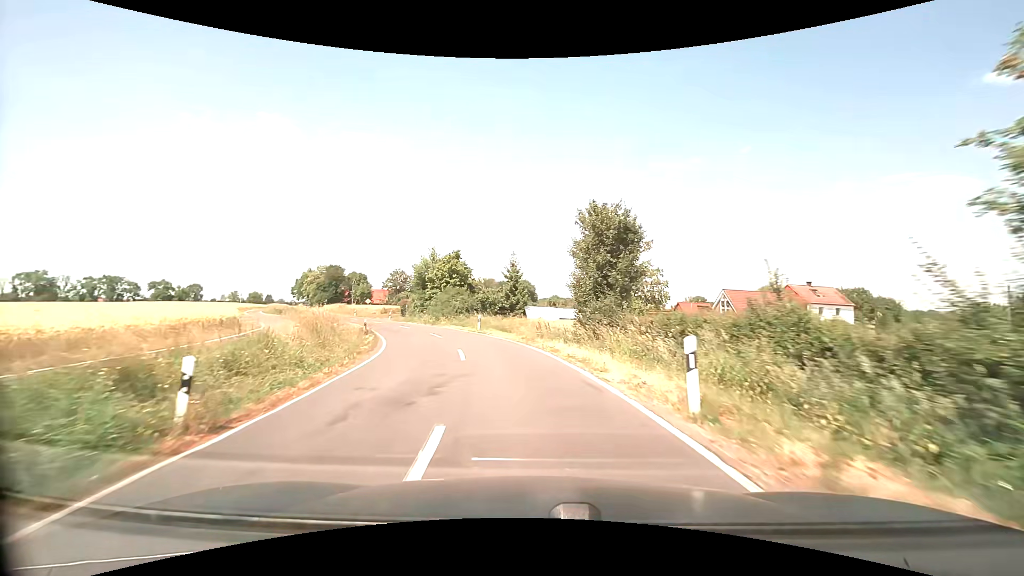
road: secondary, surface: asphalt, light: Day
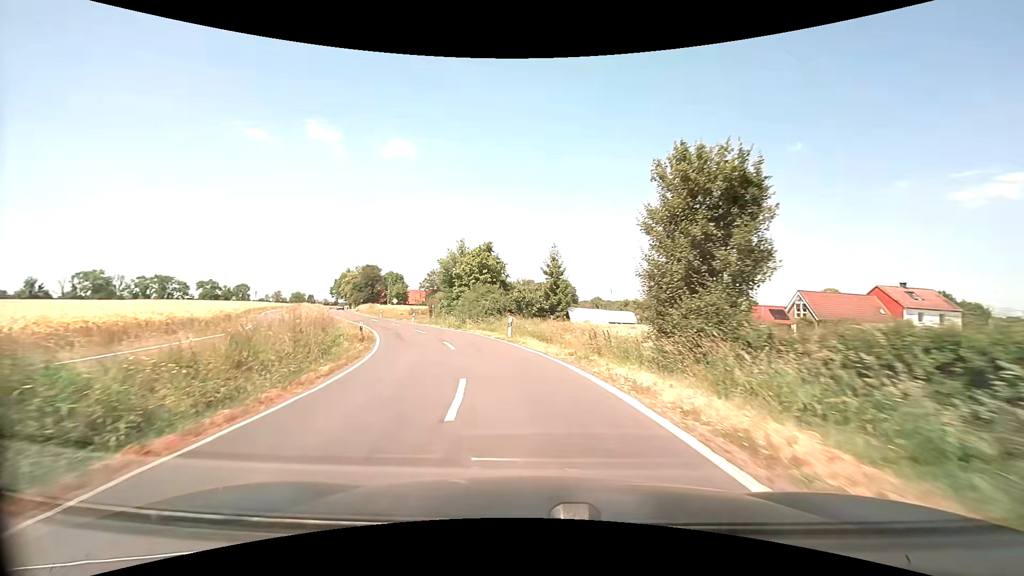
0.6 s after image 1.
(-0.3, +7.7) m; -4°
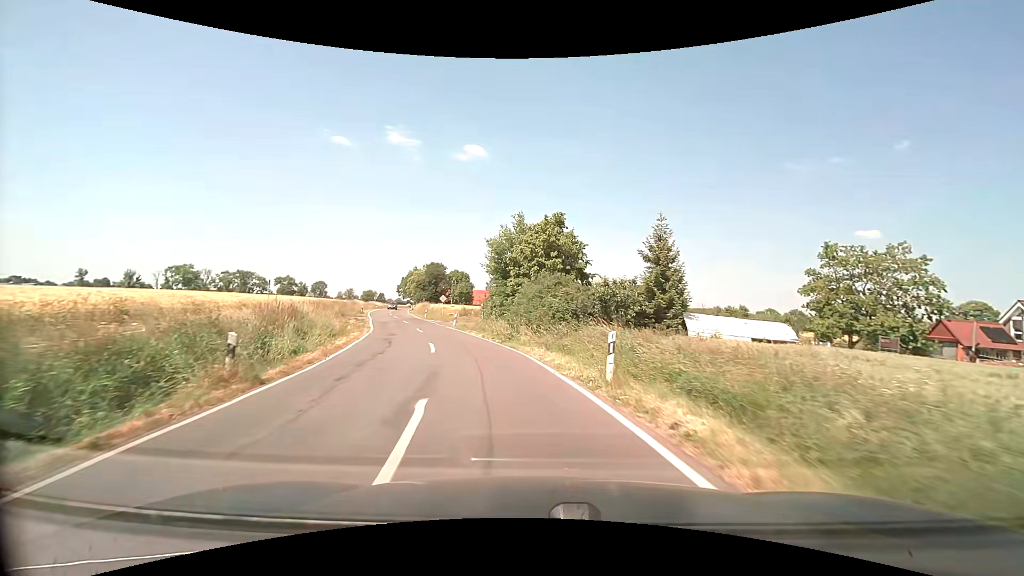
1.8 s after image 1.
(-1.1, +15.0) m; -8°
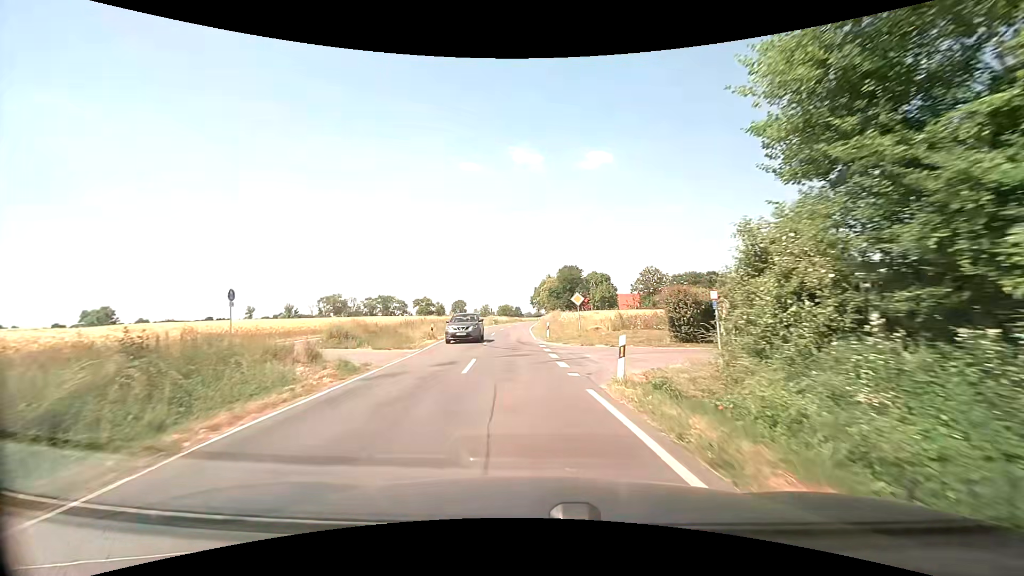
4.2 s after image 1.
(-4.6, +27.8) m; -17°
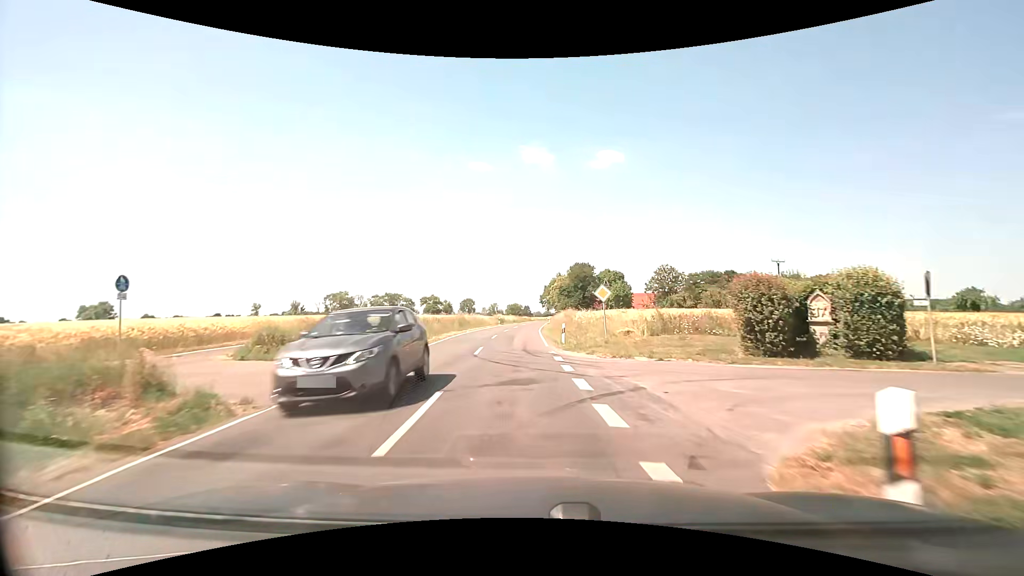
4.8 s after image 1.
(-0.1, +7.4) m; -1°
(0, +10) (0, +20) (-1, +30) (-1, +40) (-1, +50) (0, +60) (0, +70) (+1, +80) (+2, +90) (+2, +100) m
